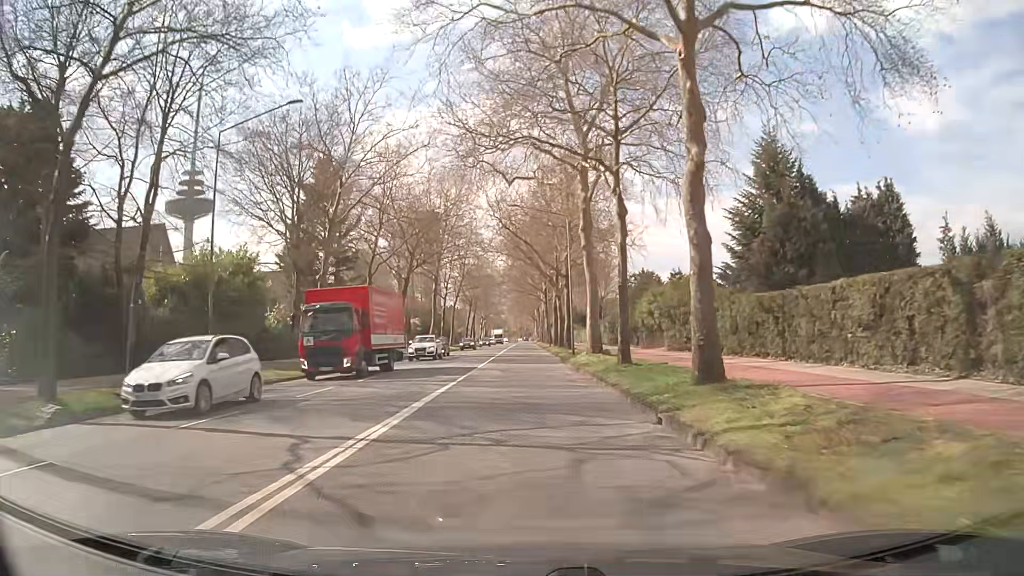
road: secondary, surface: asphalt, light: Day
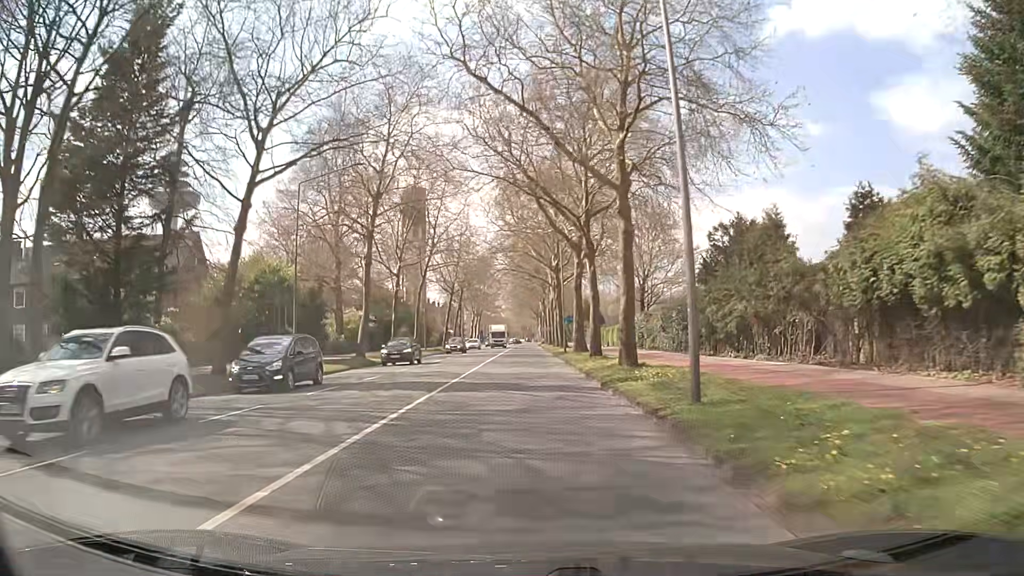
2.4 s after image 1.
(0.0, +30.7) m; 0°
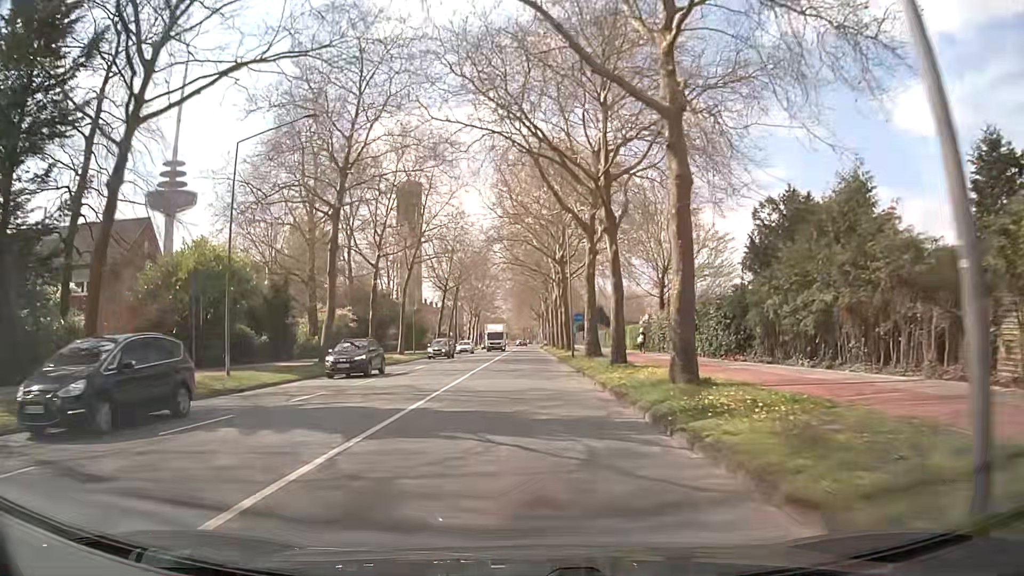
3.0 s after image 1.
(0.0, +7.7) m; -1°
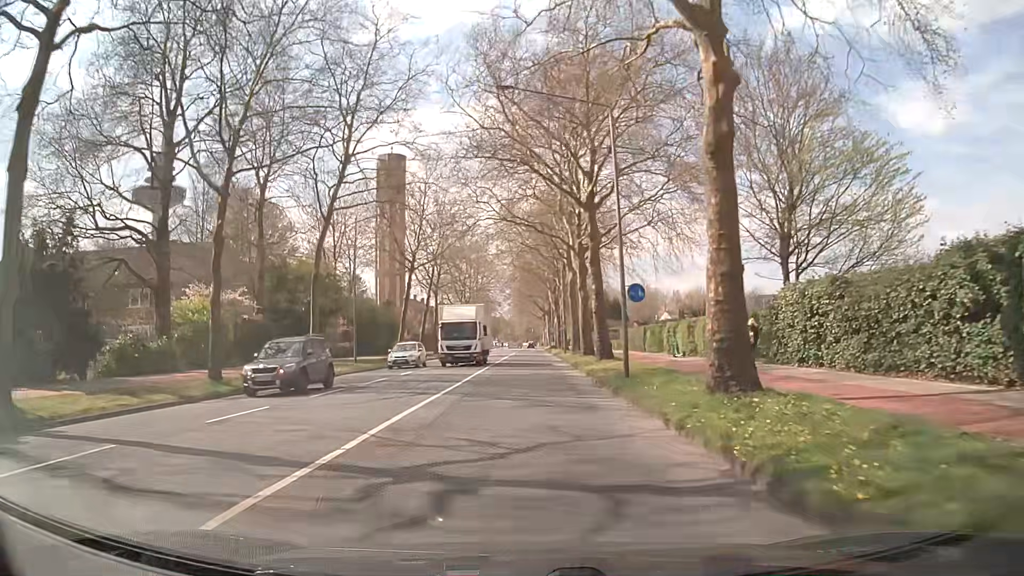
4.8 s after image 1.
(+0.2, +23.2) m; 0°
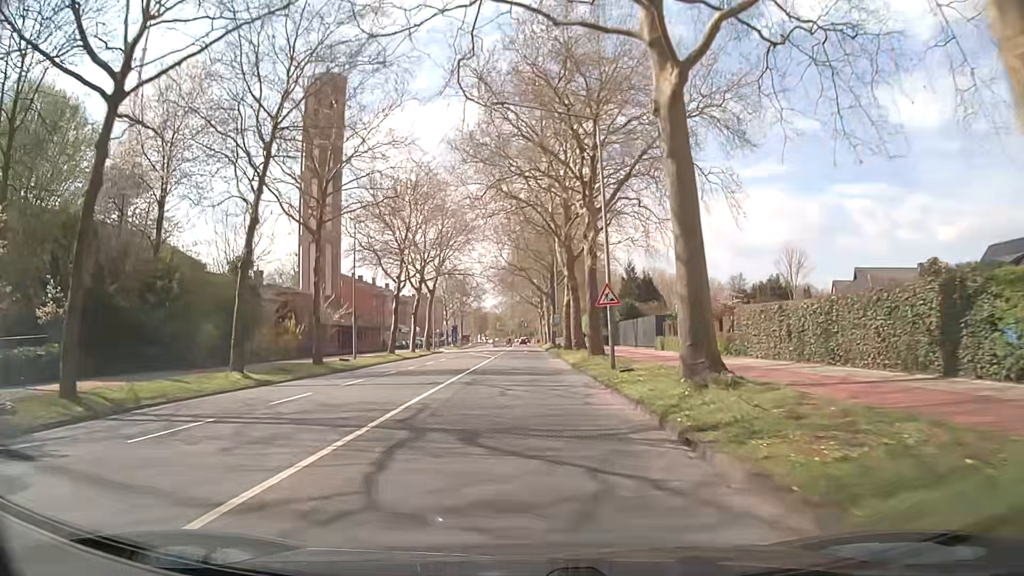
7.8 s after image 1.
(+0.3, +38.7) m; +1°
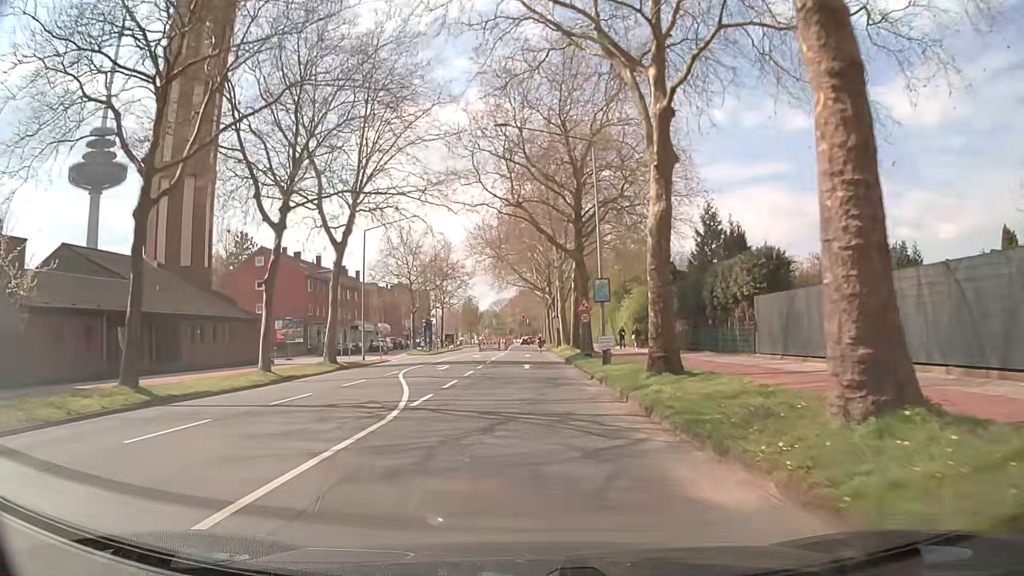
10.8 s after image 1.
(-0.4, +36.2) m; -1°
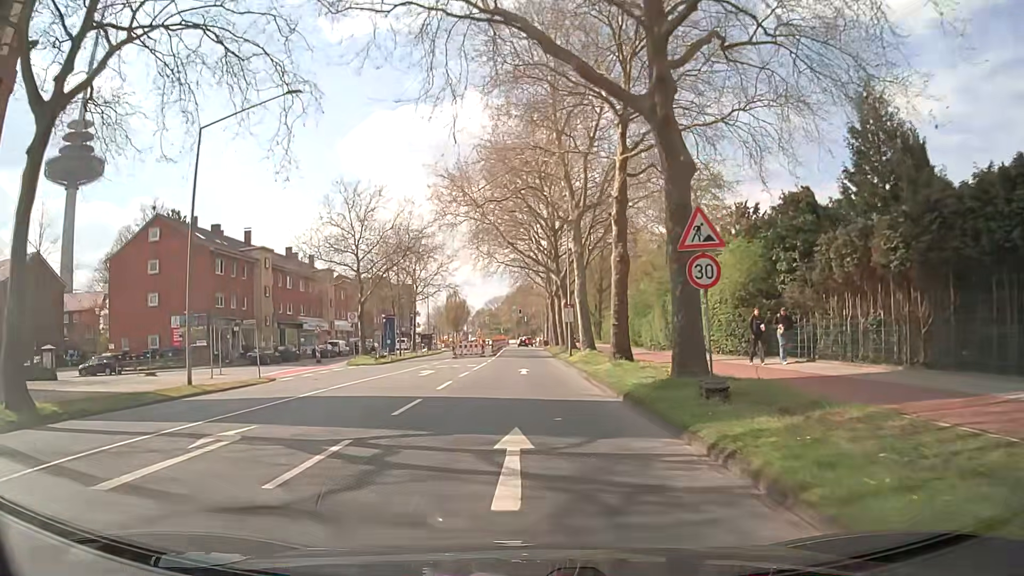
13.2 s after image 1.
(+0.2, +24.5) m; +1°
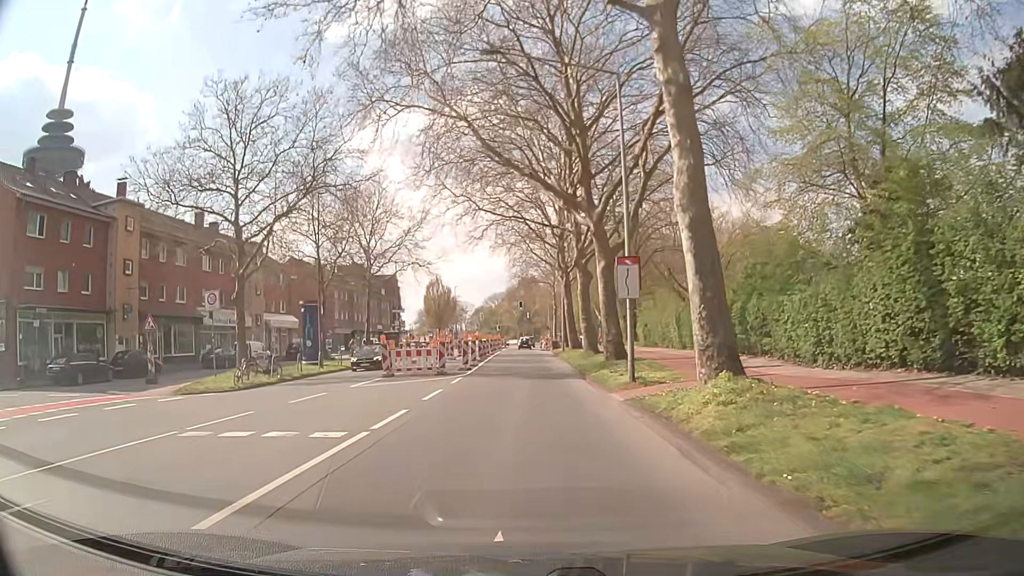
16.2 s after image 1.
(-0.2, +25.4) m; -1°
(0, +10) (0, +20) (0, +30) (0, +40) (-1, +50) (-1, +60) (-1, +70) (-1, +80) (-1, +90) (-1, +100) m
